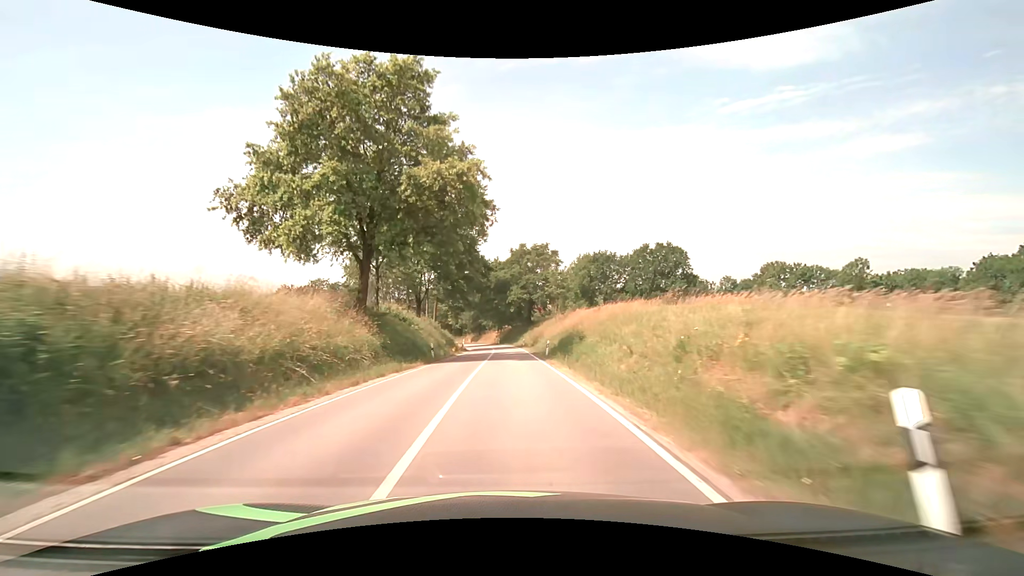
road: secondary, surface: asphalt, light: Day
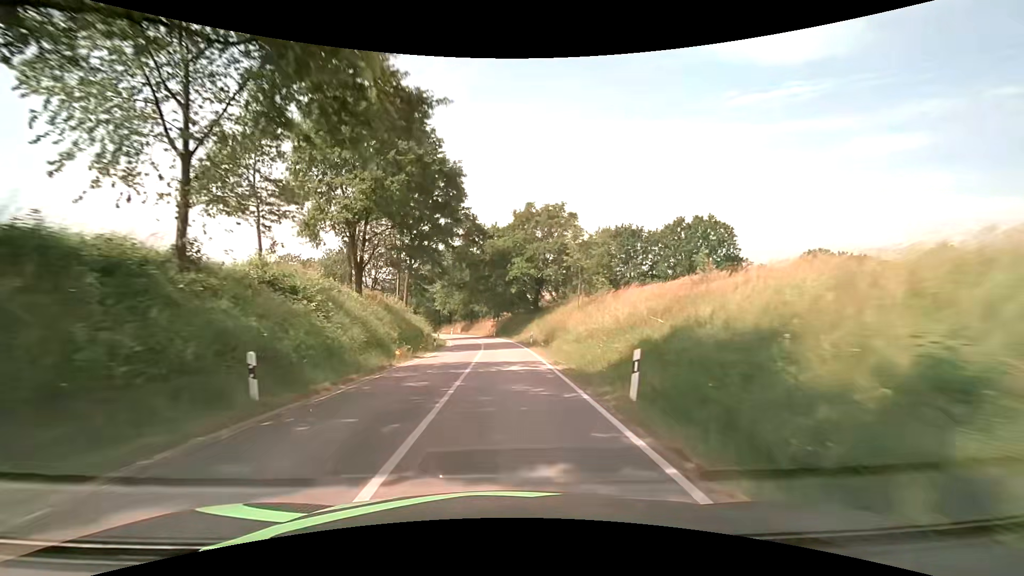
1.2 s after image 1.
(0.0, +21.4) m; 0°
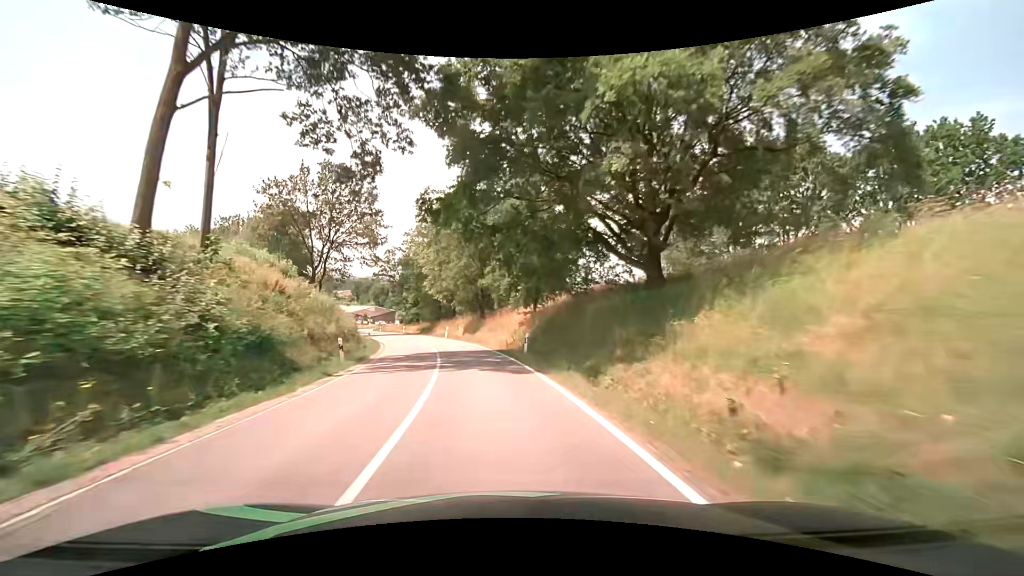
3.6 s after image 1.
(-1.1, +42.7) m; -4°
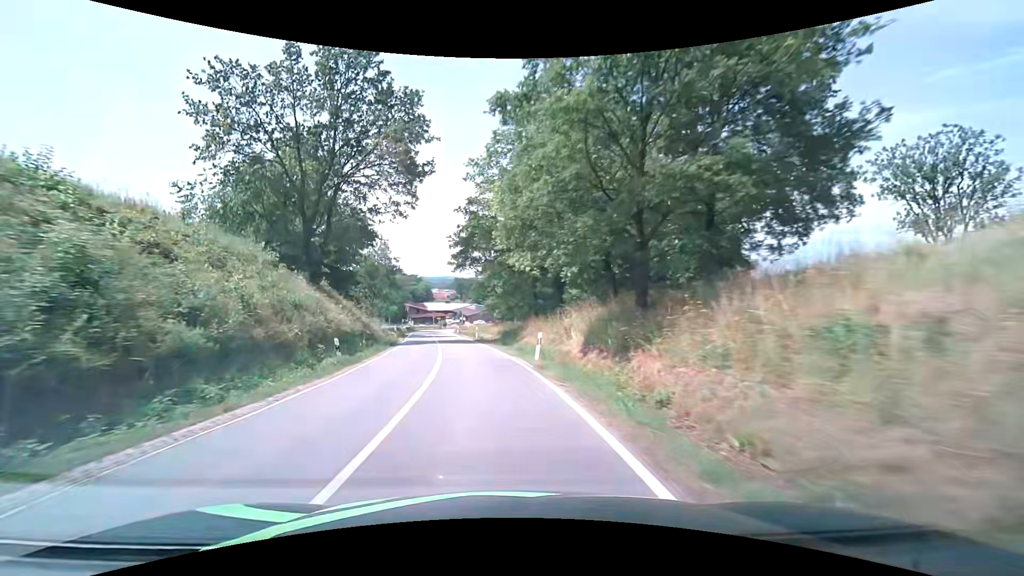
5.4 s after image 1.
(-2.8, +30.2) m; -12°
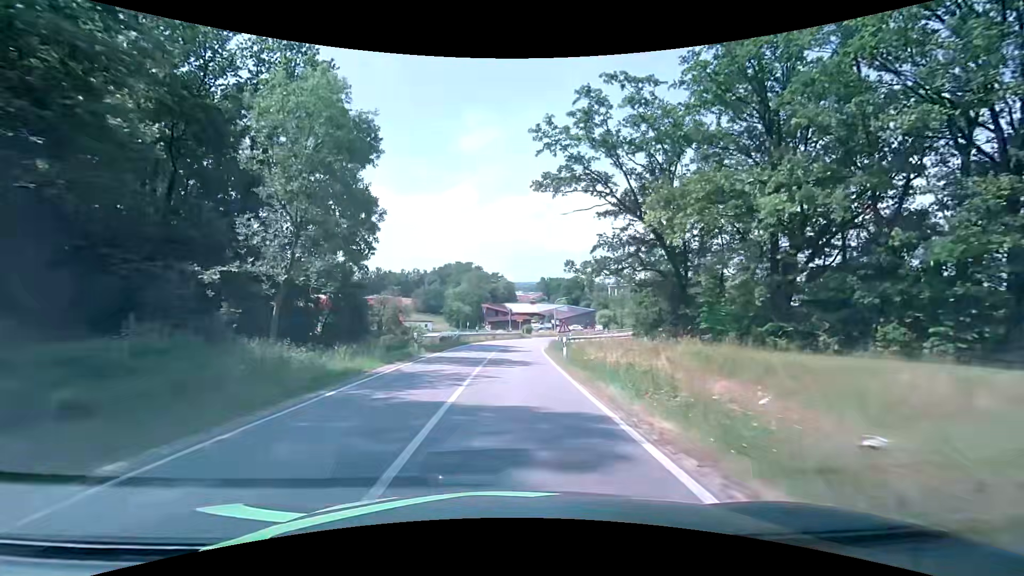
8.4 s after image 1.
(-5.3, +45.1) m; -9°
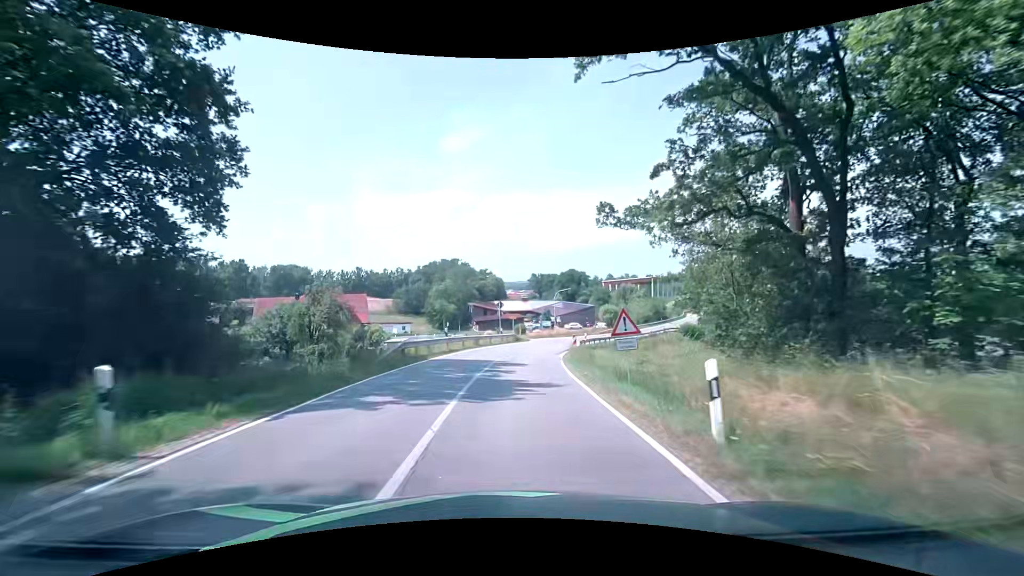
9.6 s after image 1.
(-0.1, +17.6) m; 0°
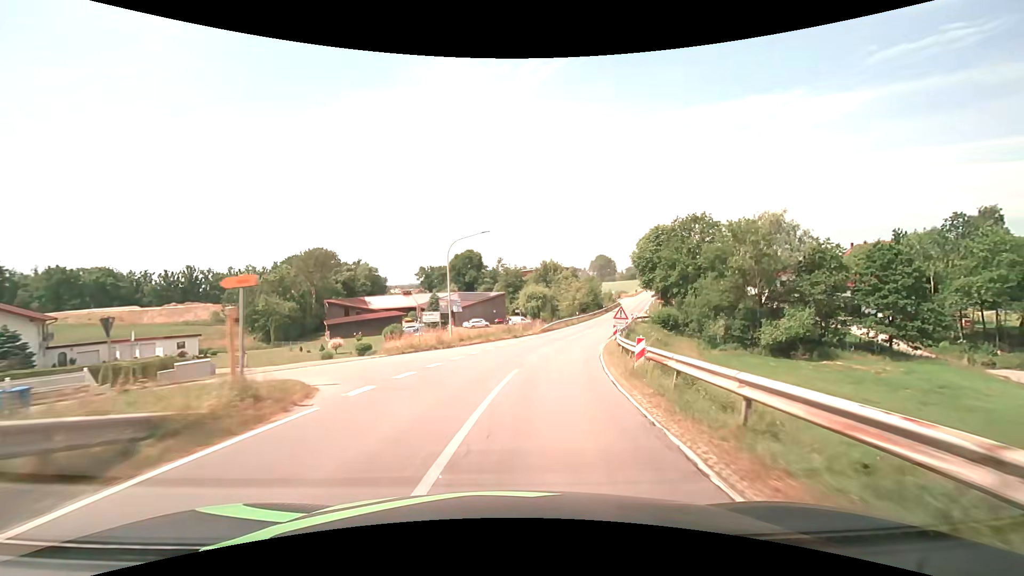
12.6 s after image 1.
(+3.8, +44.3) m; +12°
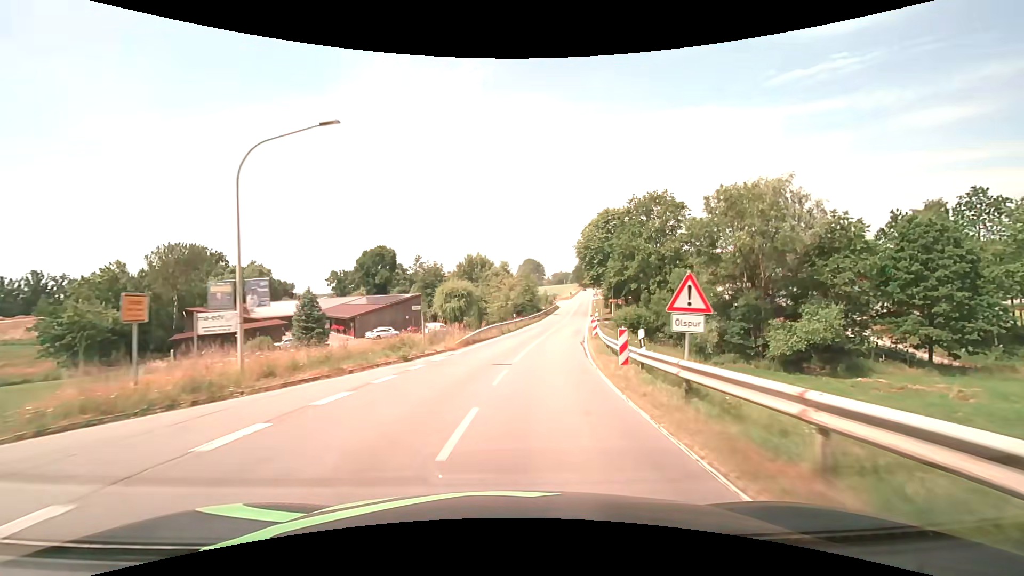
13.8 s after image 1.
(+1.4, +18.5) m; +9°
(0, +10) (+1, +20) (+3, +30) (+4, +40) (+6, +50) (+8, +59) (+10, +69) (+12, +79) (+13, +89) (+15, +99) m
